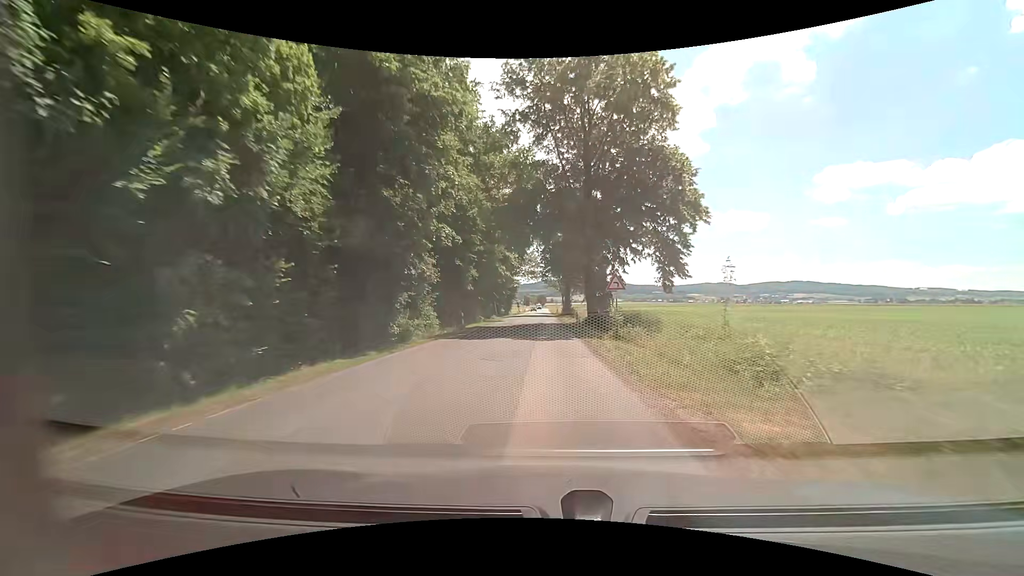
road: secondary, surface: asphalt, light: Day
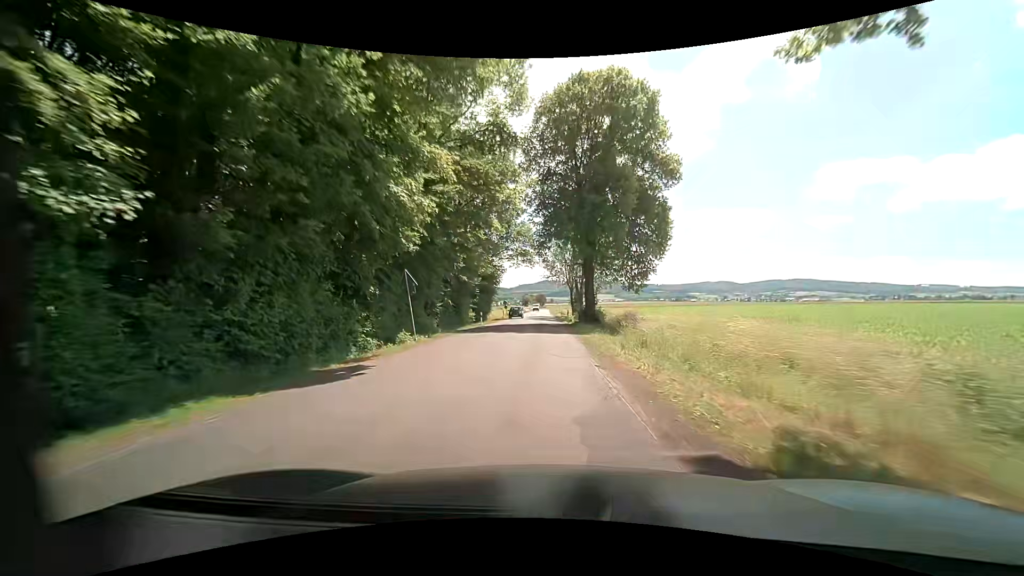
(-0.1, +36.4) m; 0°
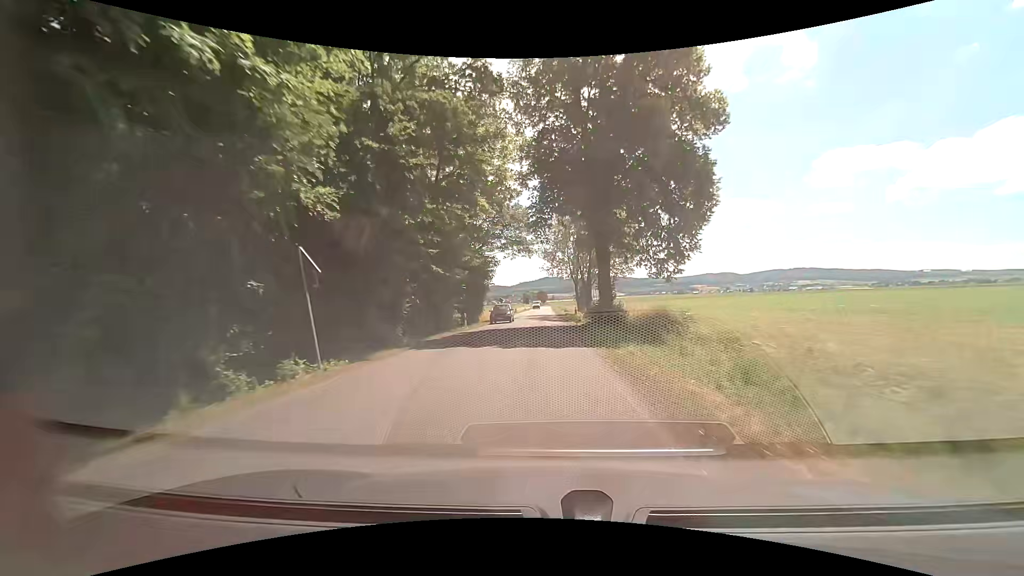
(0.0, +9.3) m; 0°
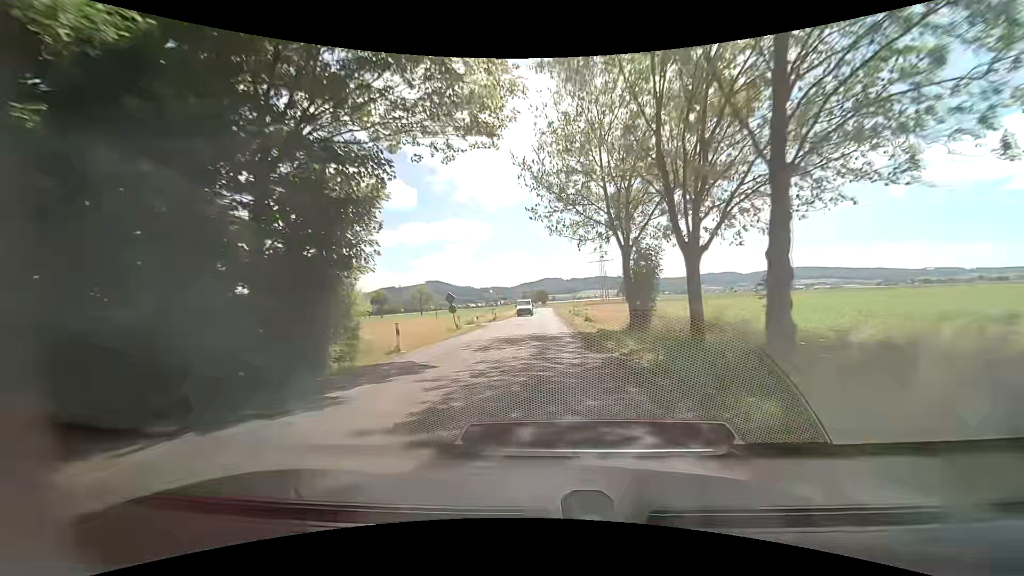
(-0.1, +37.5) m; -1°
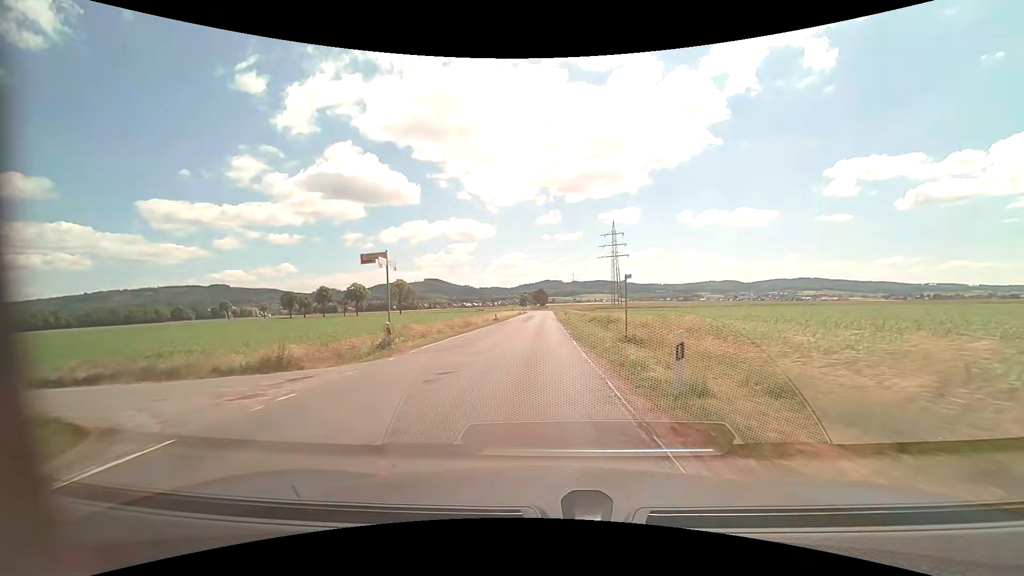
(+0.4, +36.3) m; 0°
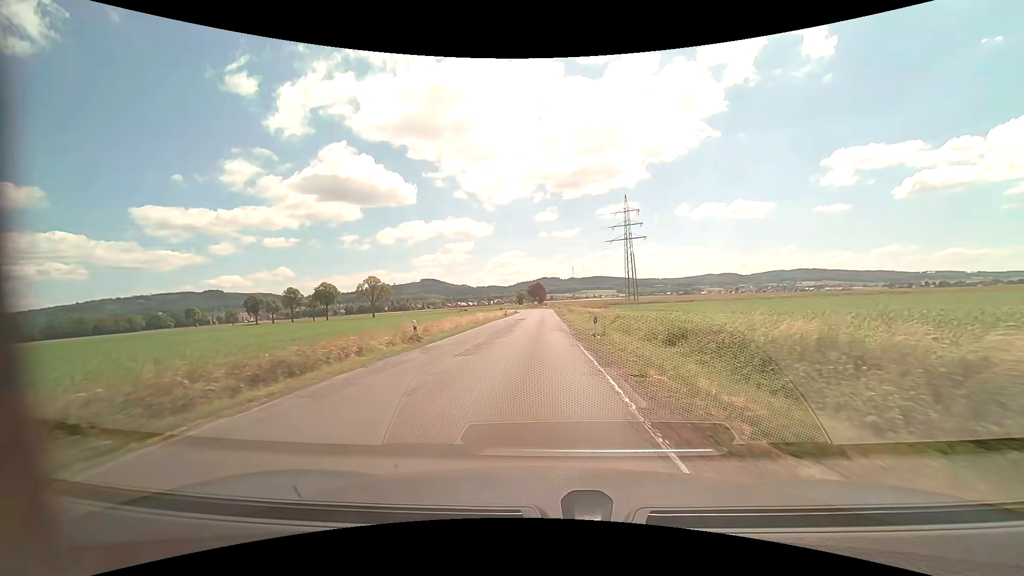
(+0.2, +33.3) m; 0°
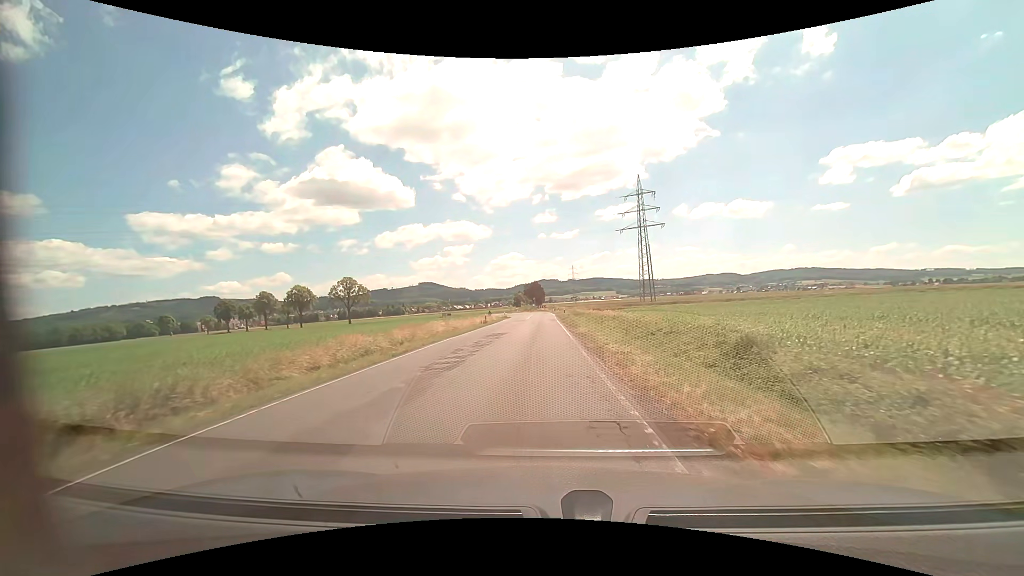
(+0.1, +22.6) m; 0°
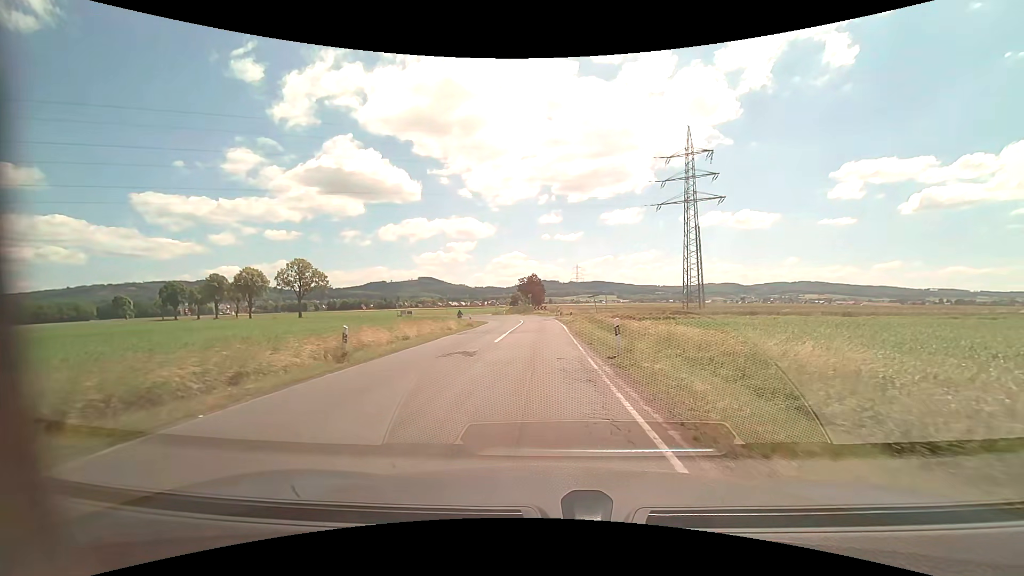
(-0.4, +34.4) m; -1°
(0, +10) (0, +20) (0, +30) (0, +40) (0, +50) (-2, +60) (-5, +69) (-9, +78) (-15, +86) (-22, +93) m
